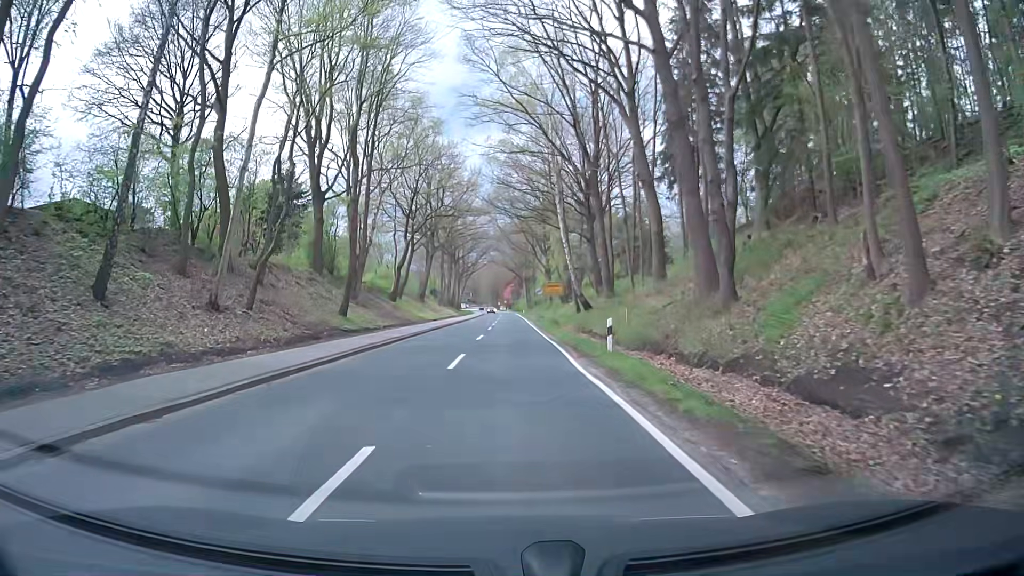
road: secondary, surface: asphalt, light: Day
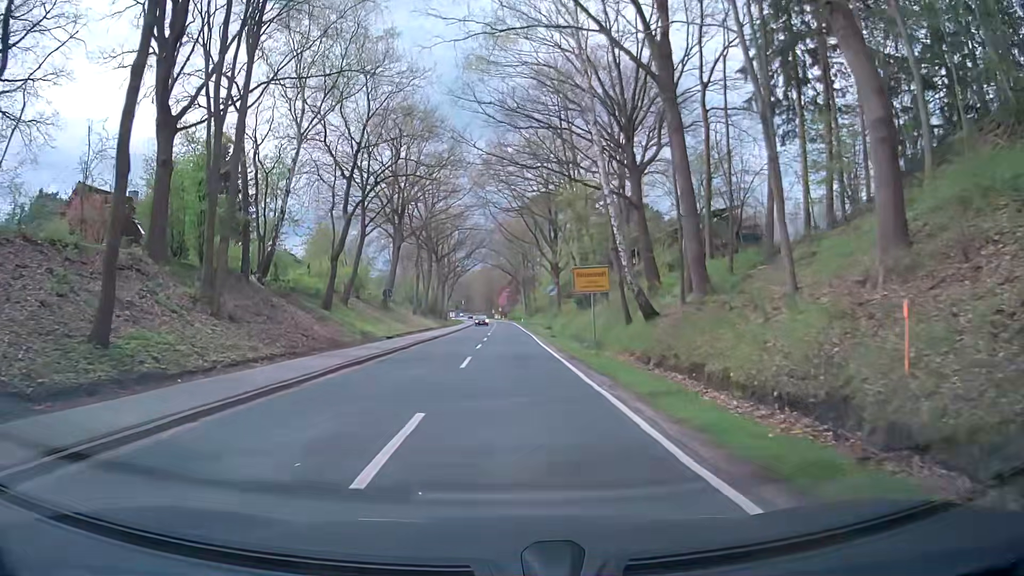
(+0.5, +21.4) m; +2°
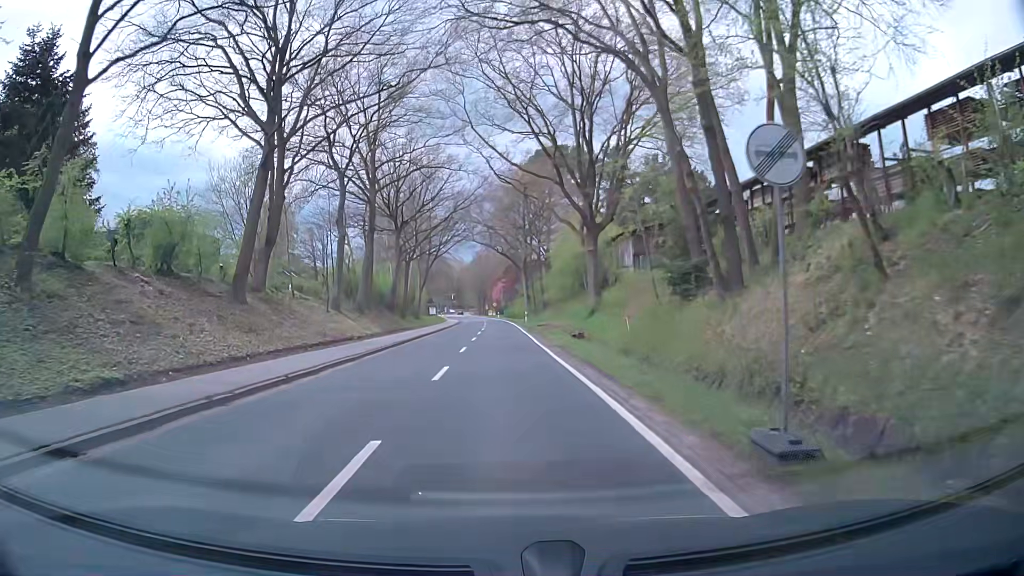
(-0.6, +32.7) m; -1°
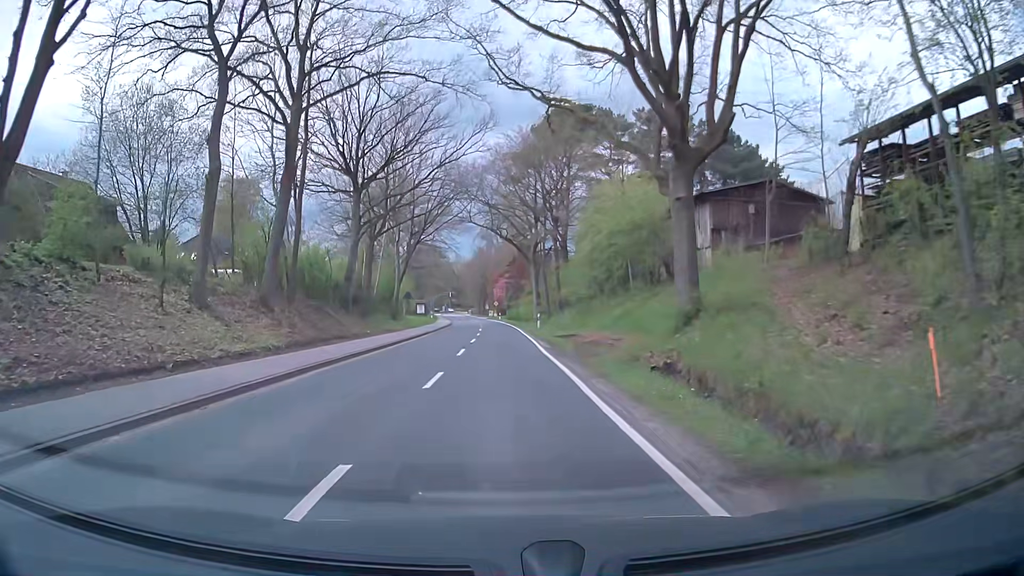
(-0.1, +19.5) m; +1°
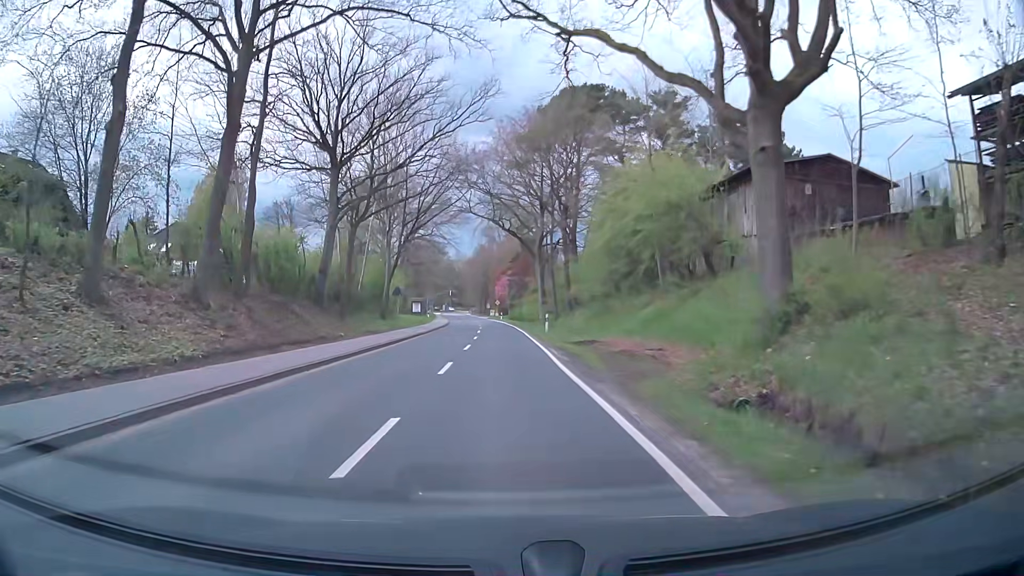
(-0.1, +6.7) m; -1°
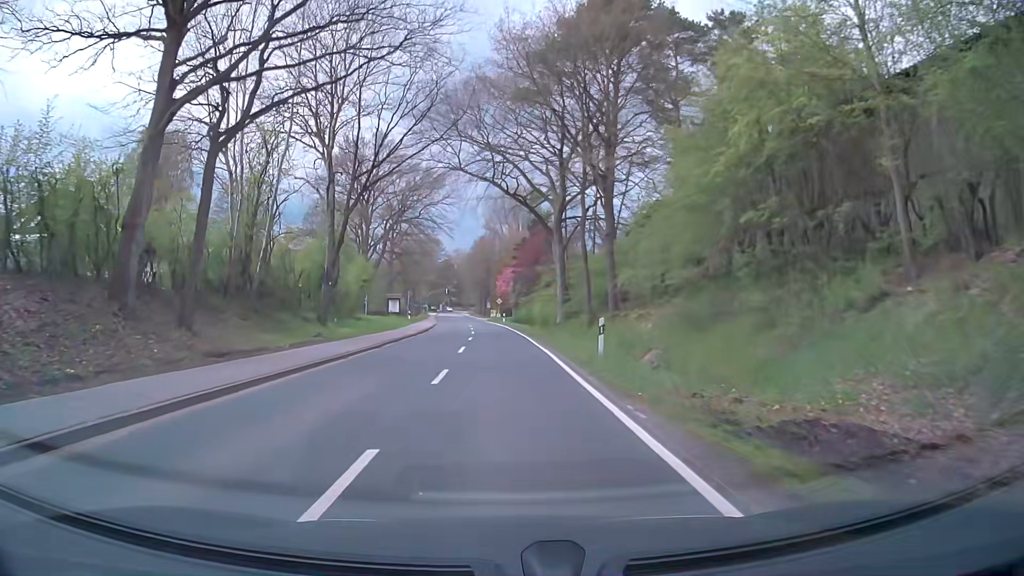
(+0.1, +20.4) m; +1°
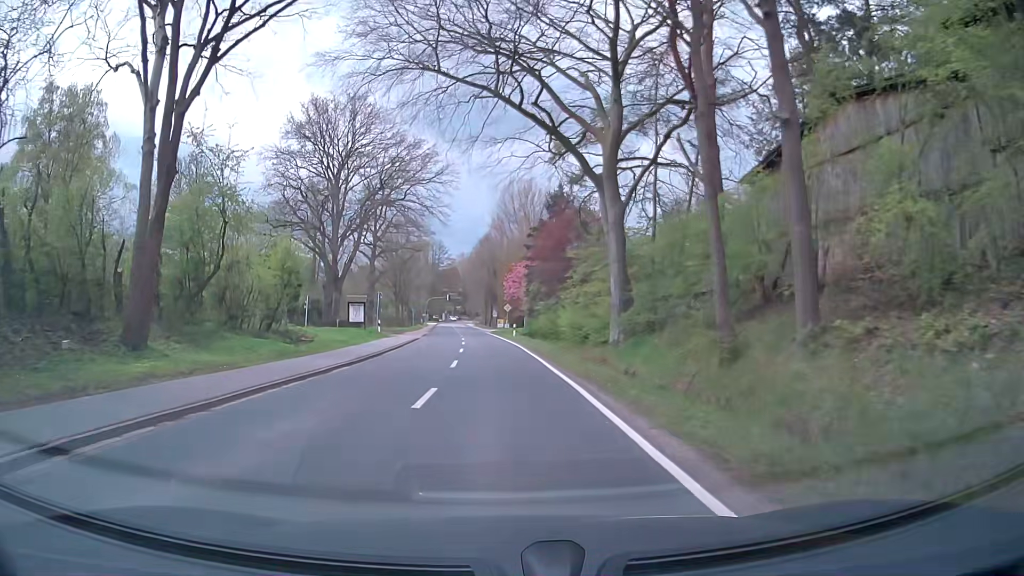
(-0.2, +20.9) m; -2°
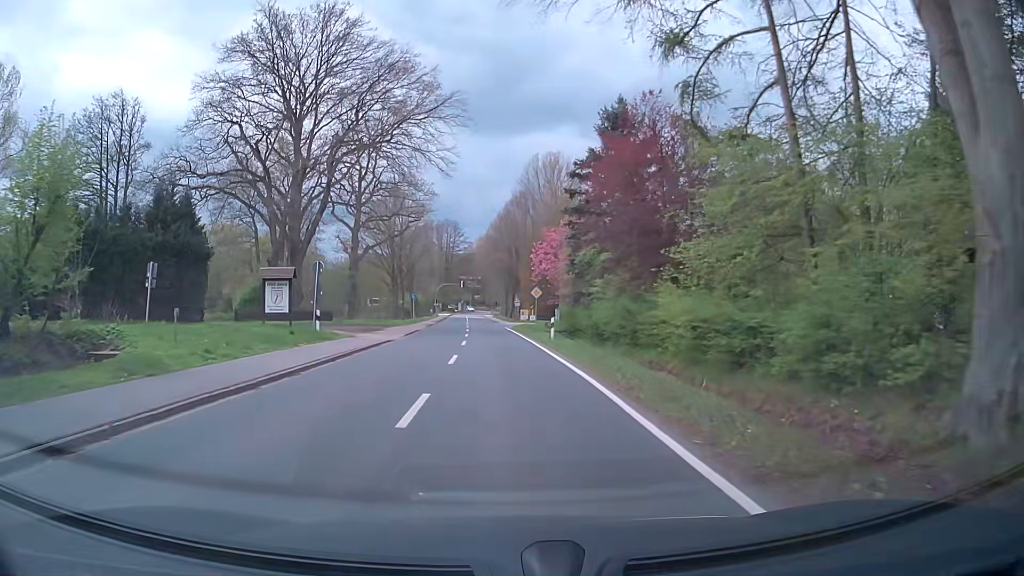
(0.0, +20.9) m; -1°
(0, +10) (0, +20) (0, +30) (-1, +40) (-1, +50) (-1, +60) (-2, +70) (-2, +80) (-3, +90) (-3, +100) m
